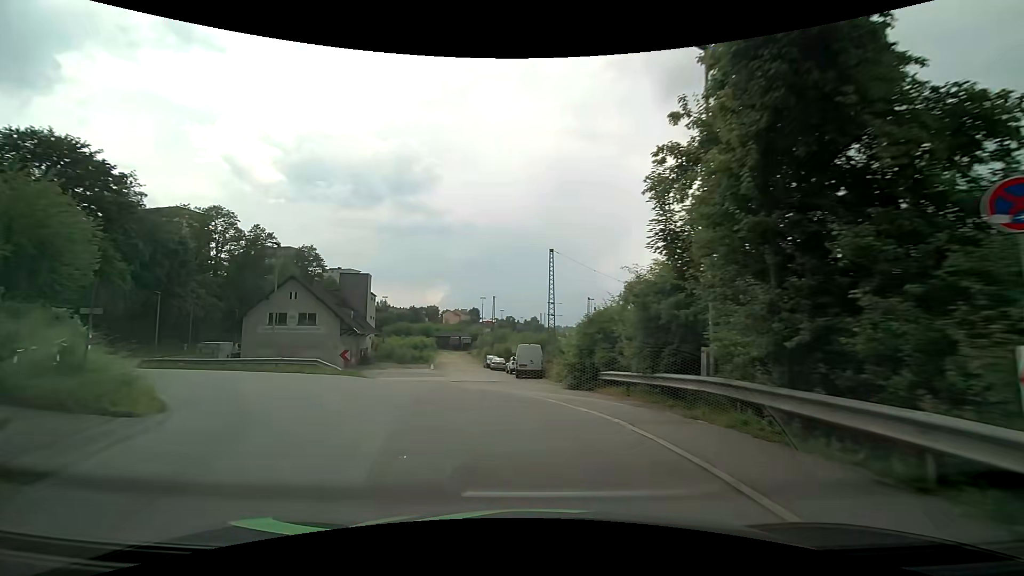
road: residential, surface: asphalt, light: Day
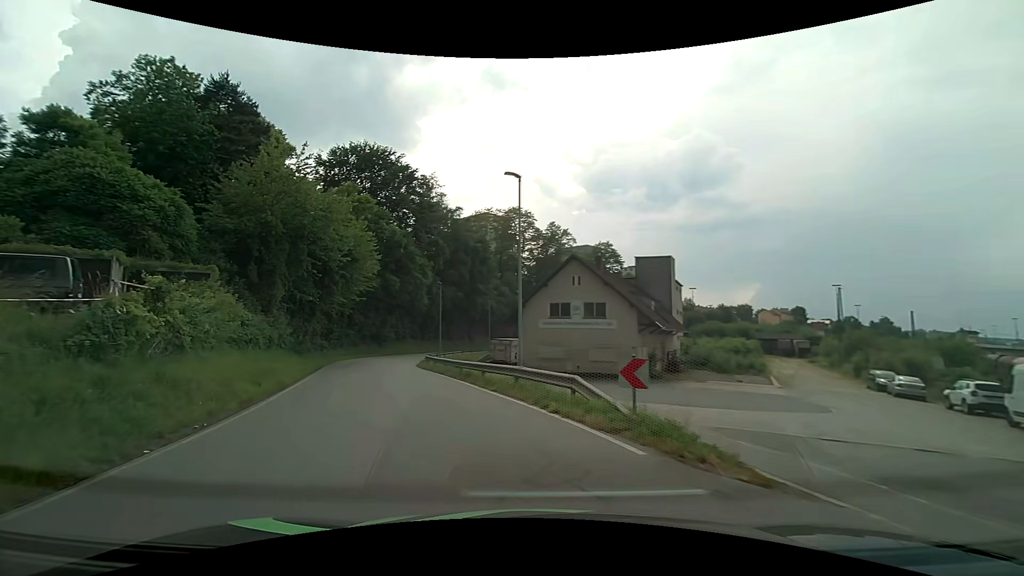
(-4.4, +15.3) m; -33°
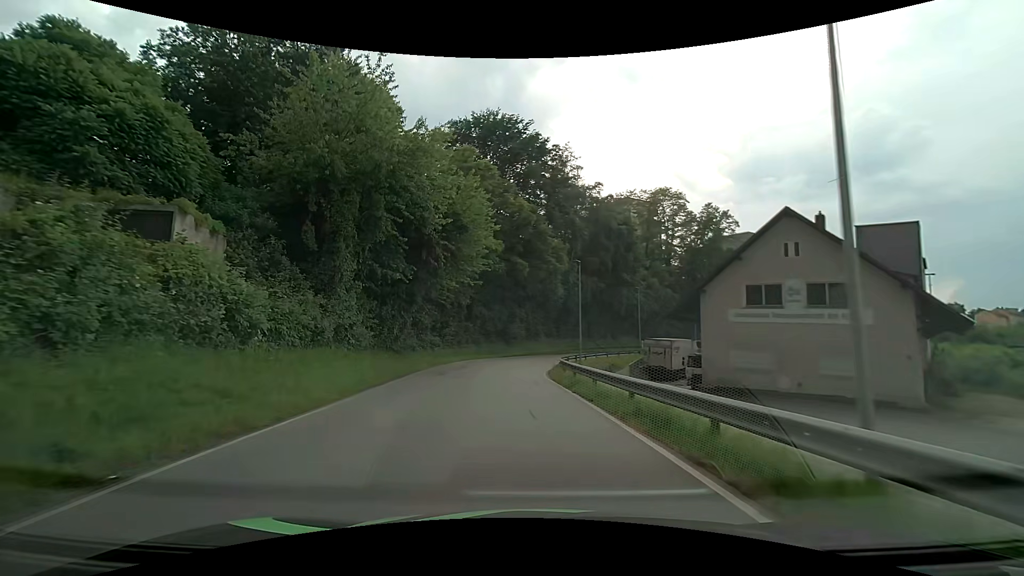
(-1.9, +11.8) m; -16°
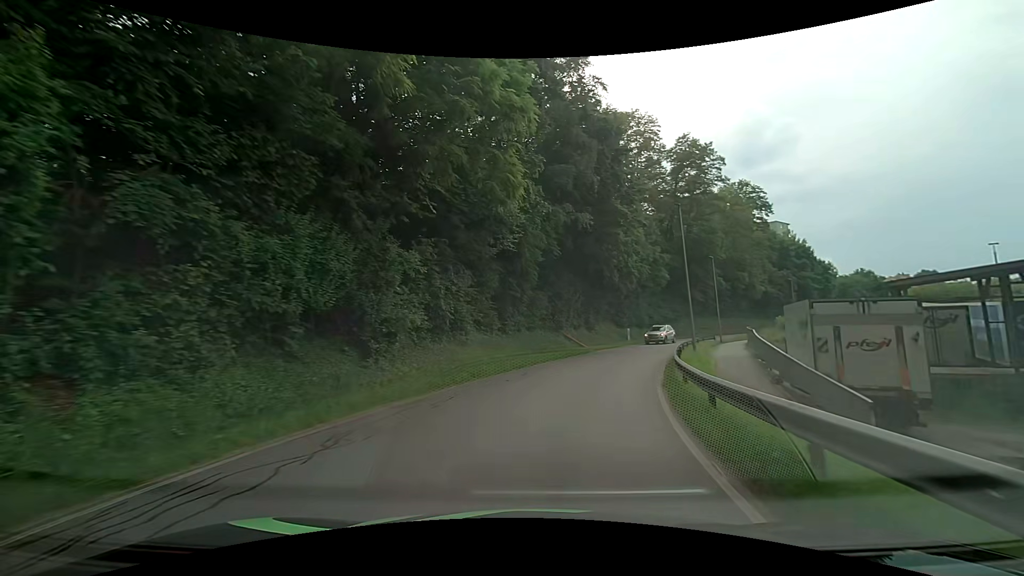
(0.0, +34.7) m; +9°
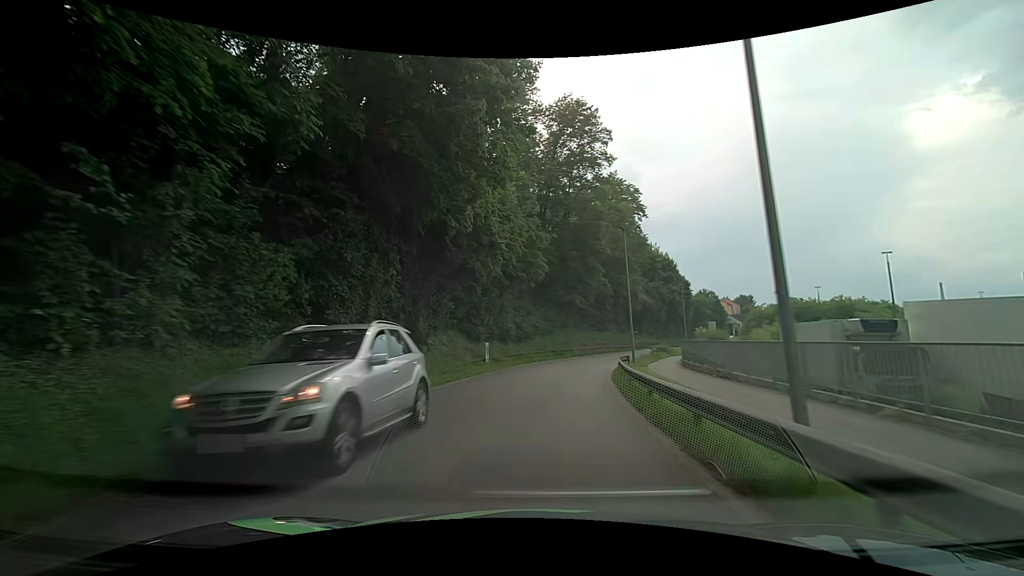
(+3.4, +21.7) m; +17°
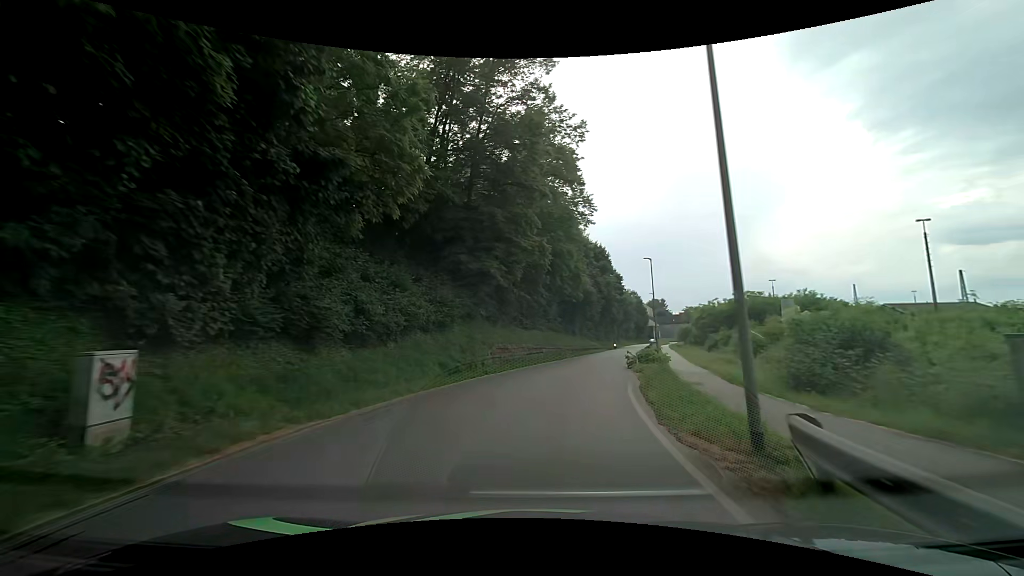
(+1.4, +23.3) m; +9°
(0, +10) (+2, +20) (+4, +30) (+6, +39) (+9, +49) (+11, +59) (+14, +68) (+16, +78) (+18, +88) (+21, +98) m
